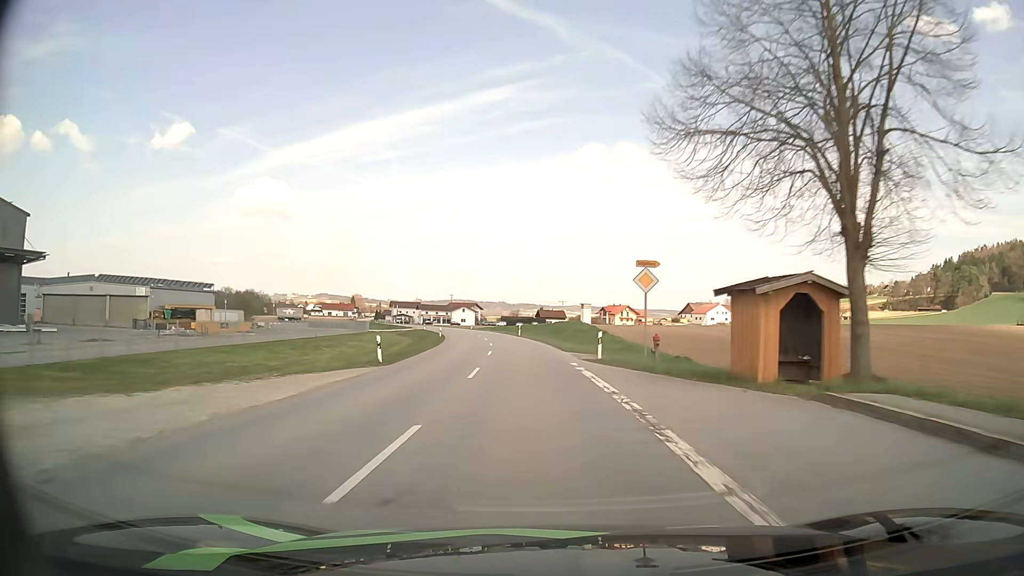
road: secondary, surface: asphalt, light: Day
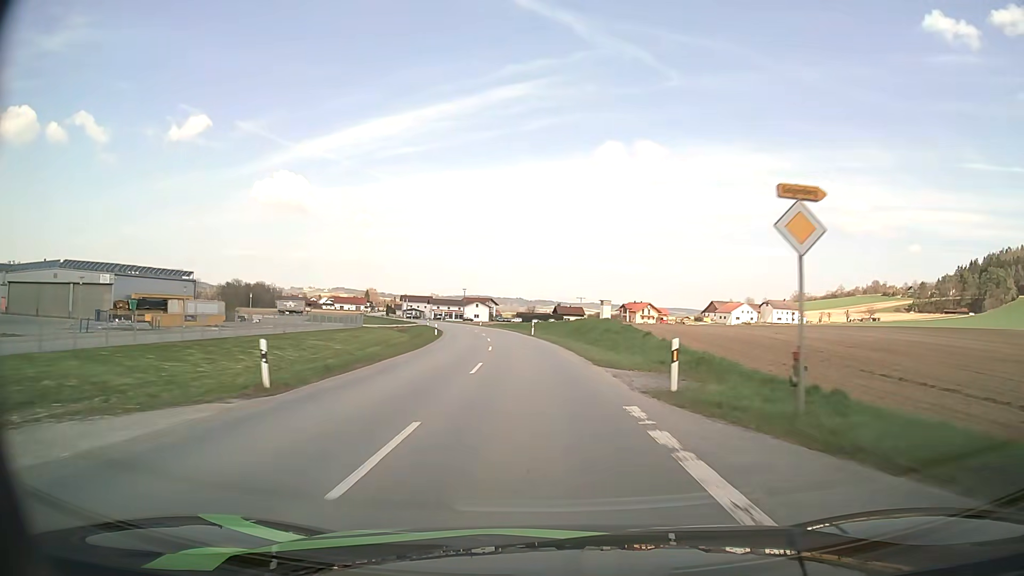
(-0.2, +11.9) m; -1°
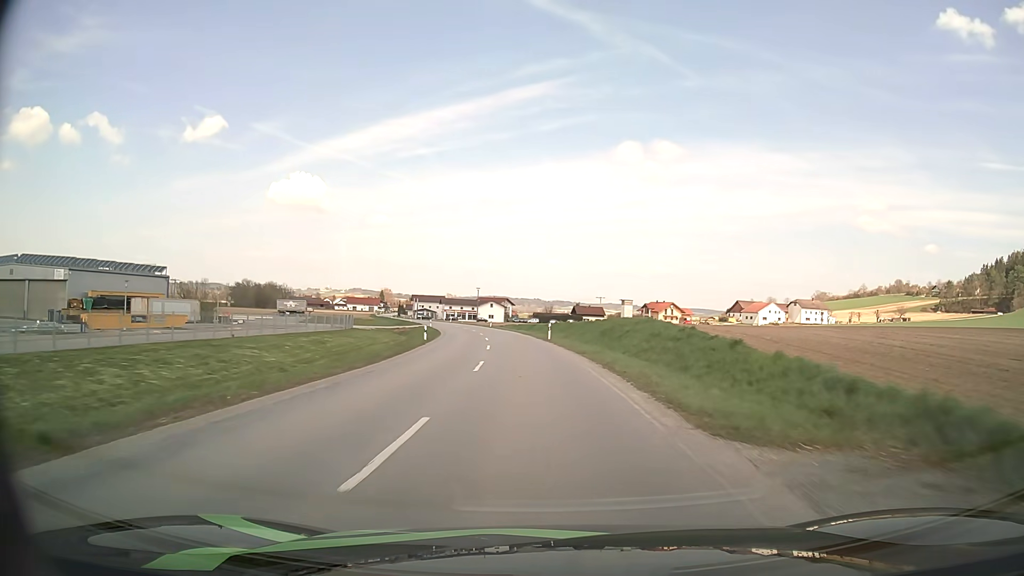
(-0.2, +11.9) m; -2°
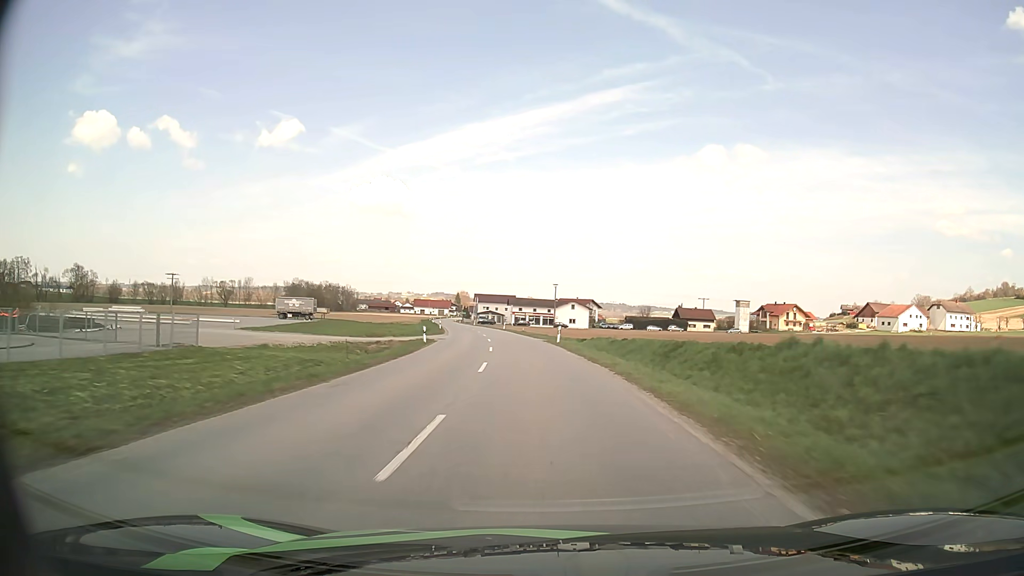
(-2.8, +47.7) m; -7°
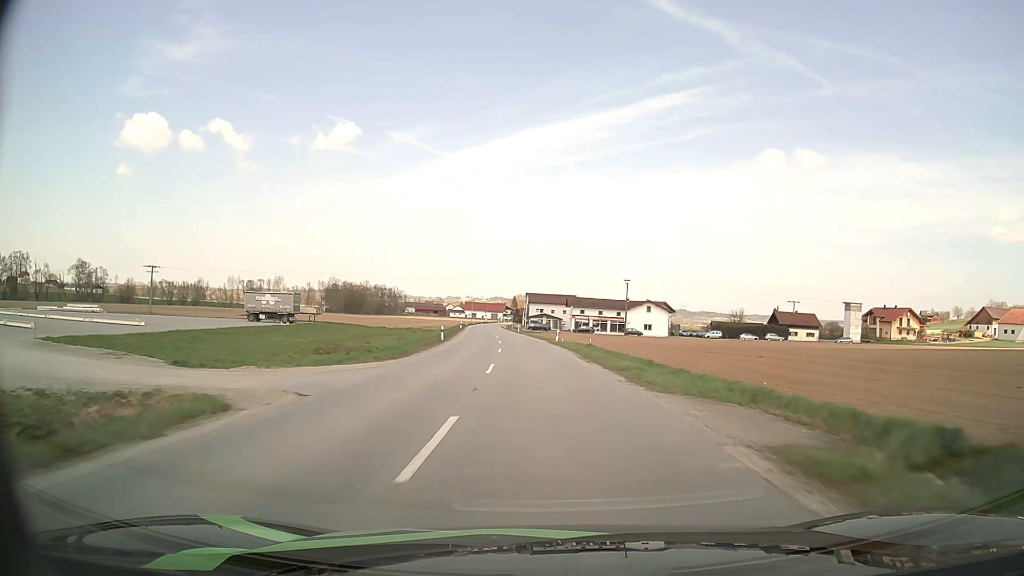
(-1.8, +36.3) m; -5°
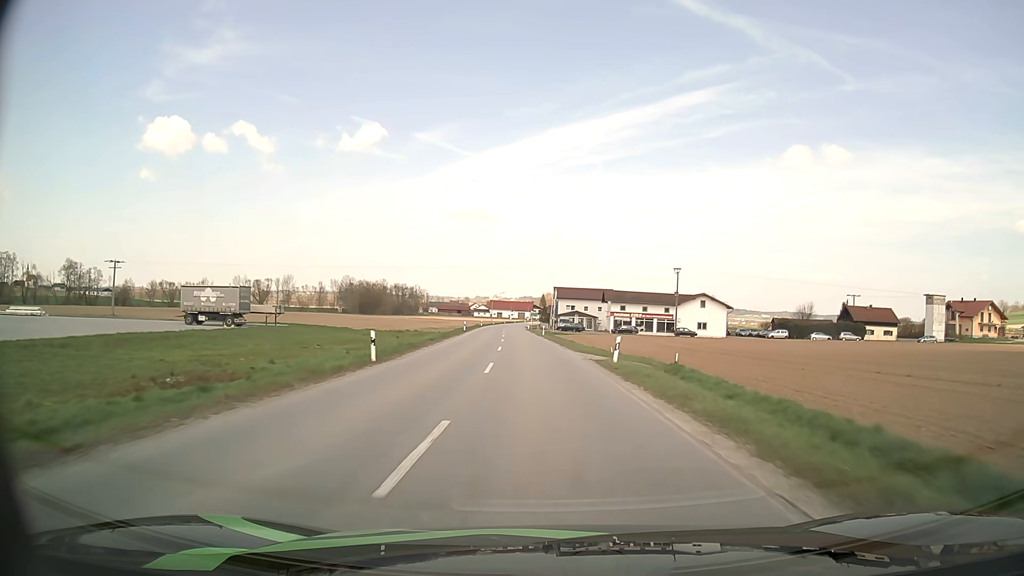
(-0.5, +24.4) m; -2°
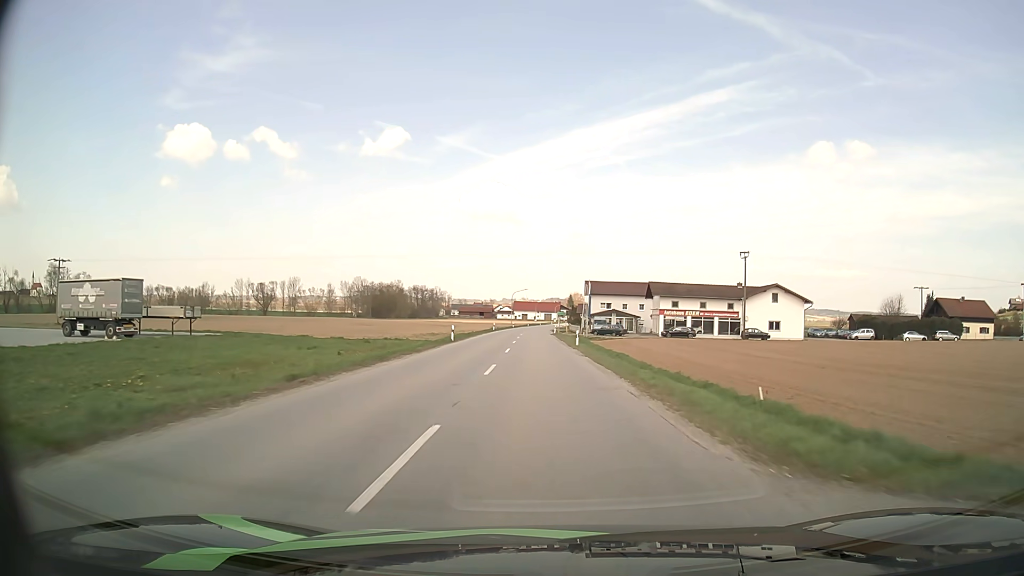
(-0.5, +24.5) m; -2°
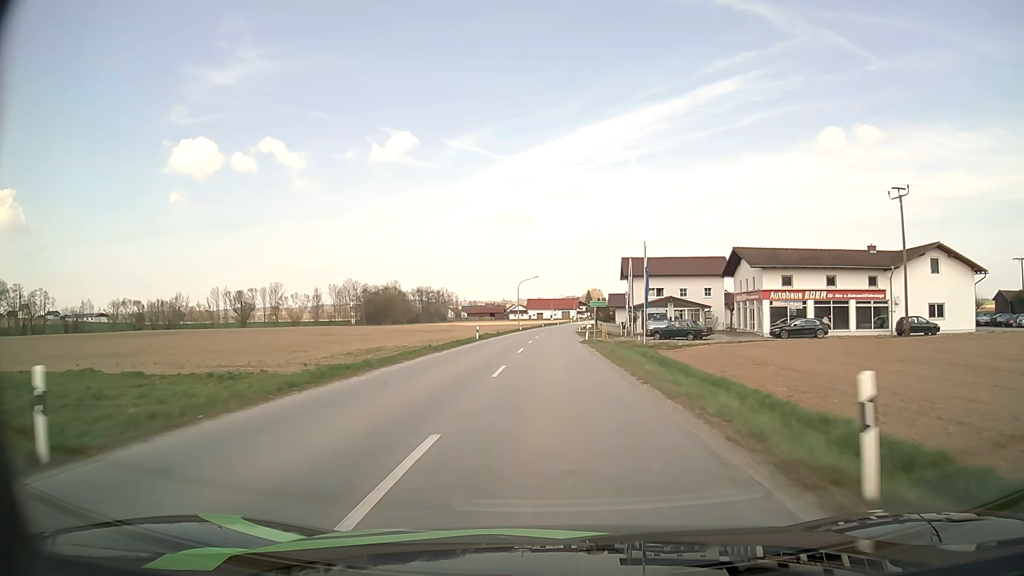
(-0.6, +36.7) m; -1°
(0, +10) (0, +20) (0, +30) (0, +40) (0, +50) (+1, +60) (+1, +70) (+1, +80) (+2, +90) (+2, +100) m
